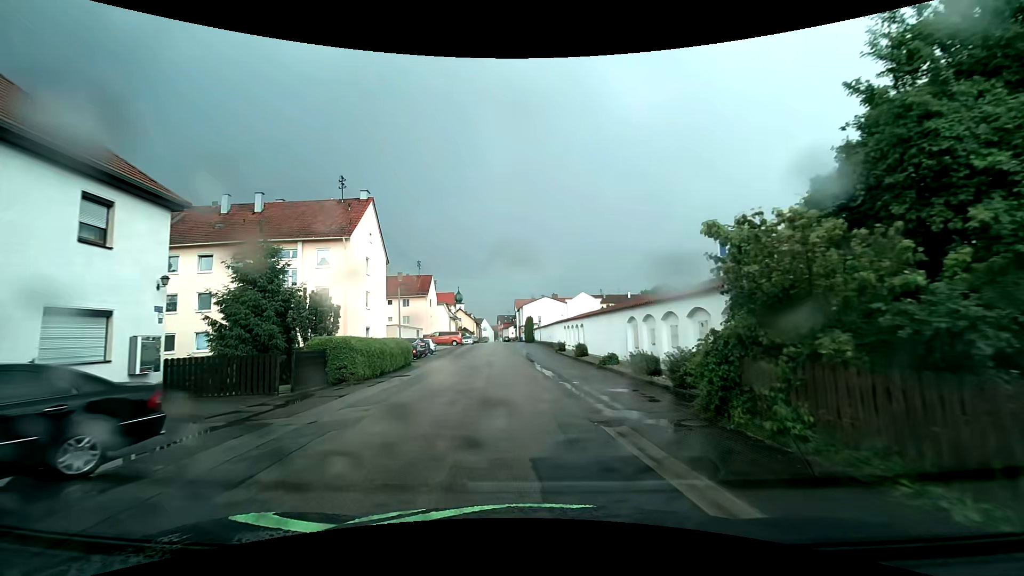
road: residential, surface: asphalt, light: Day
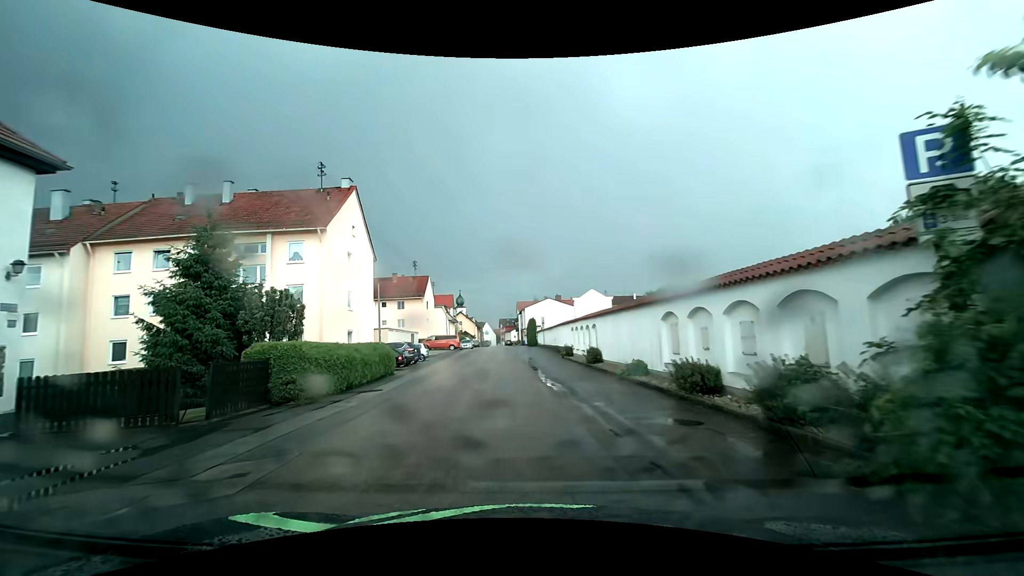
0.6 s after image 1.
(-0.1, +4.5) m; -1°
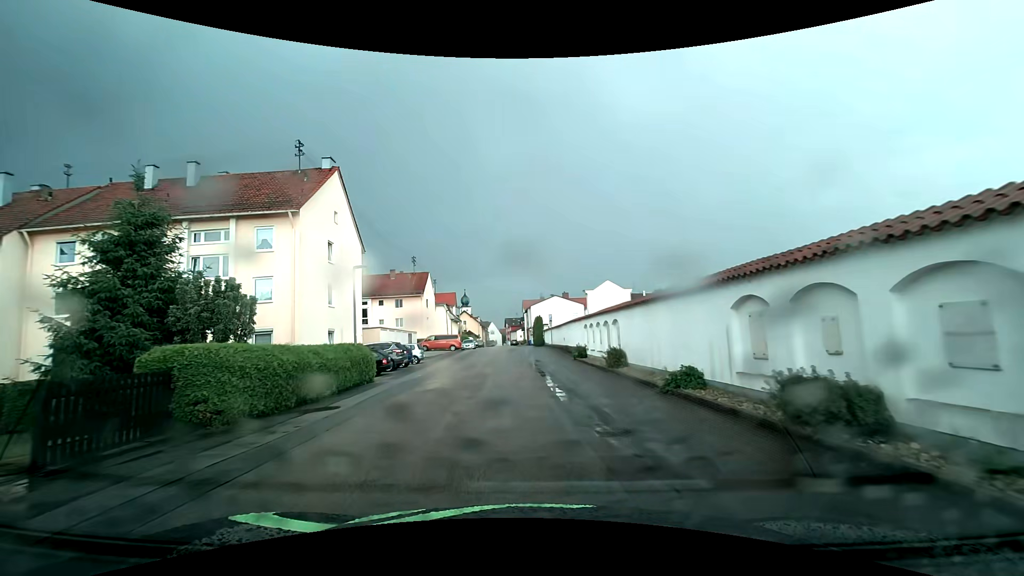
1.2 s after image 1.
(0.0, +4.5) m; -2°
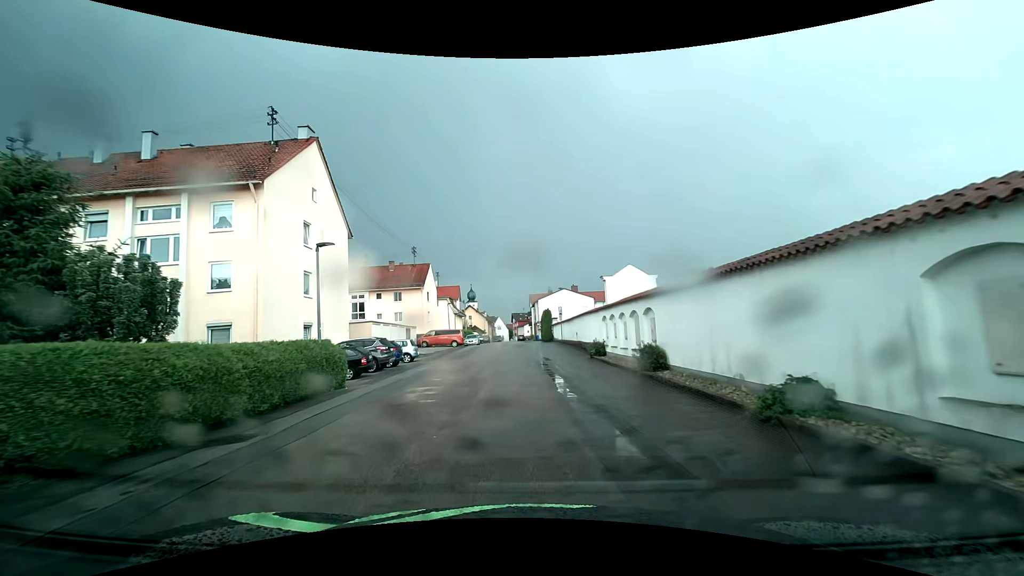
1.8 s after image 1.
(0.0, +4.4) m; 0°
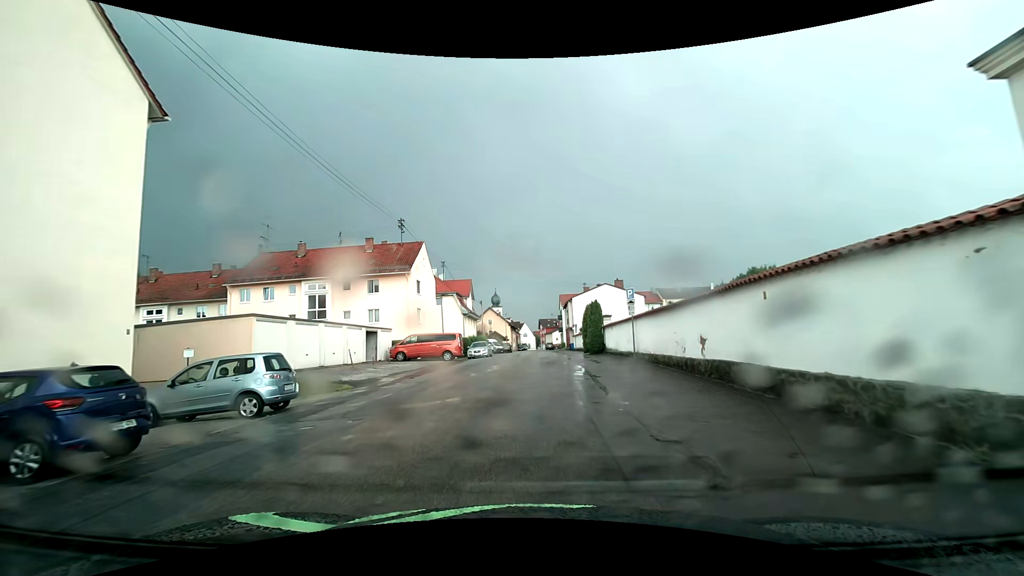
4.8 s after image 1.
(-0.6, +20.6) m; -4°
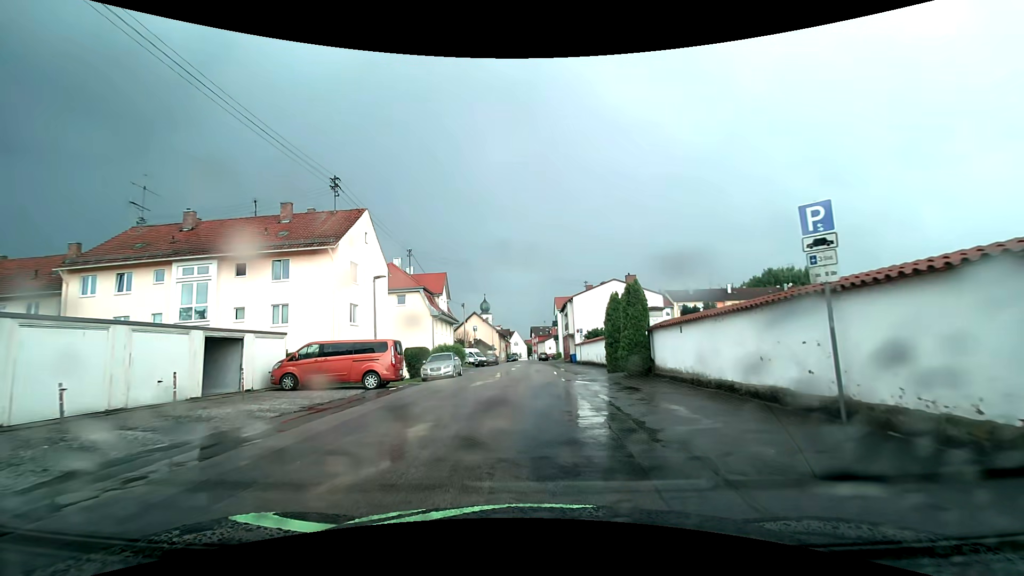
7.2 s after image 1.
(+0.2, +15.3) m; +2°
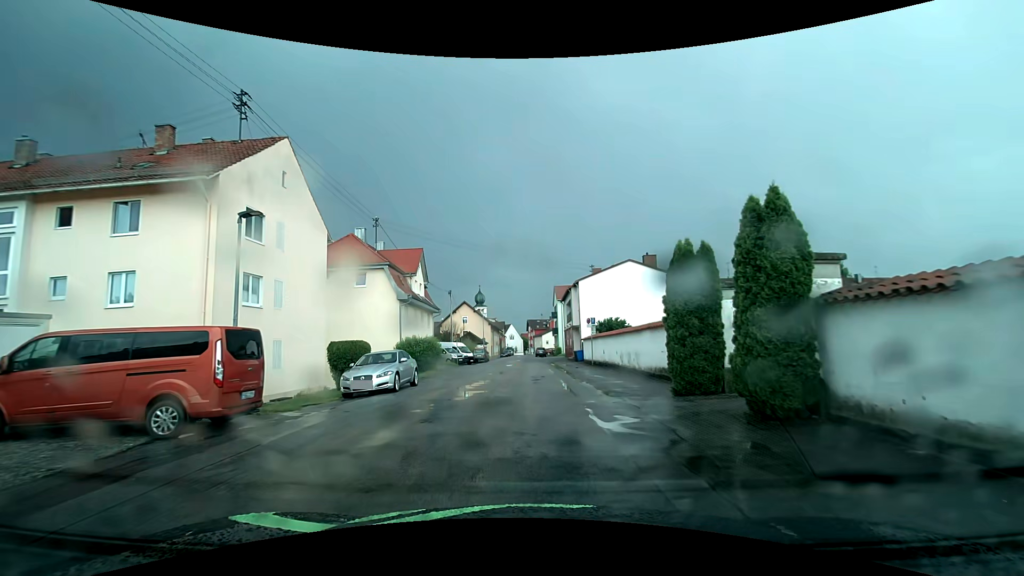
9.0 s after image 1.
(0.0, +11.2) m; 0°
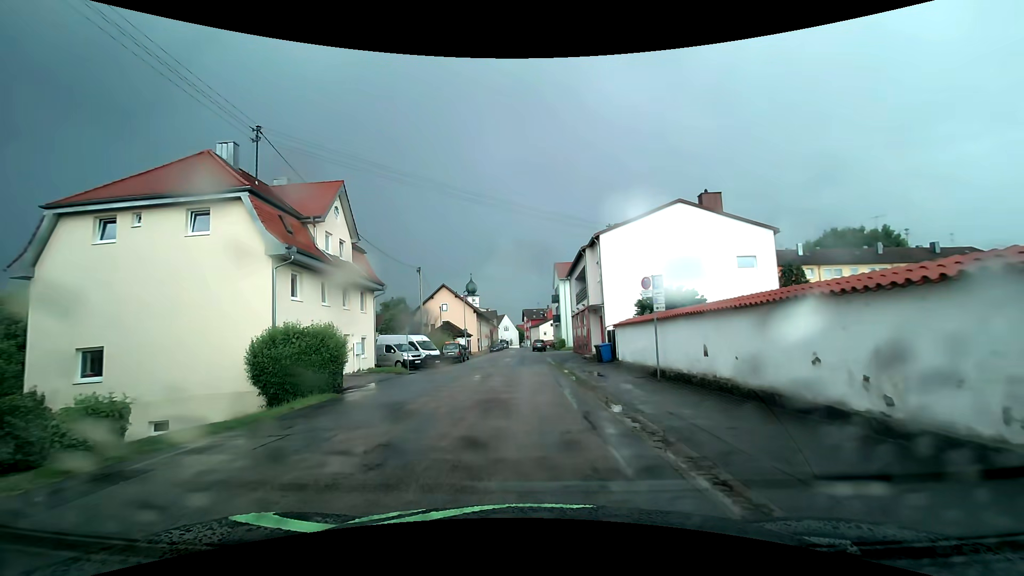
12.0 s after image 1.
(0.0, +18.5) m; 0°
(0, +10) (0, +20) (0, +30) (-1, +40) (-1, +50) (-2, +60) (-2, +70) (-3, +80) (-2, +90) (-1, +100) m
